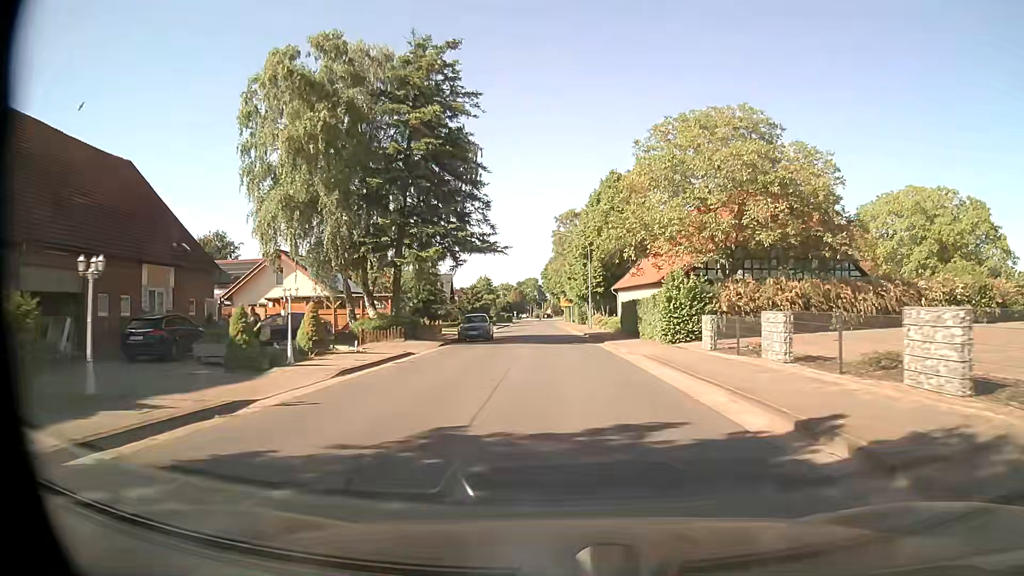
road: tertiary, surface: asphalt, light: Day
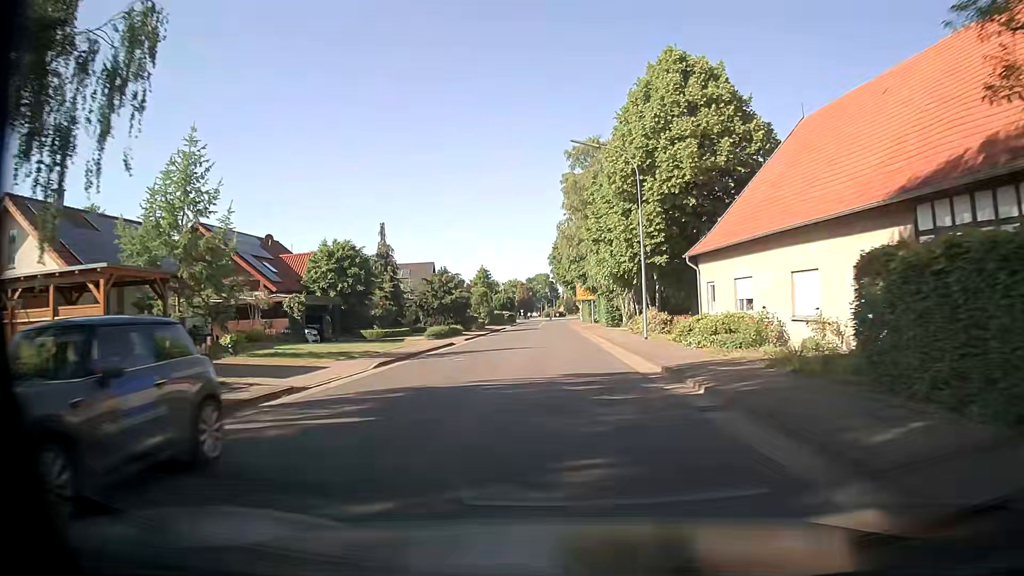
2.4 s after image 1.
(-0.3, +32.4) m; -1°
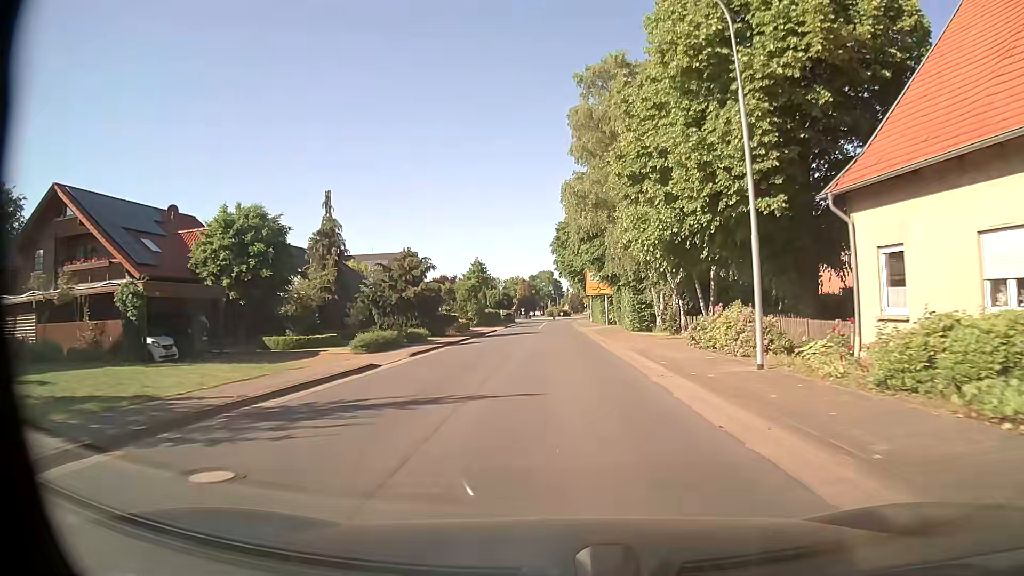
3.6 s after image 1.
(-0.1, +16.2) m; 0°
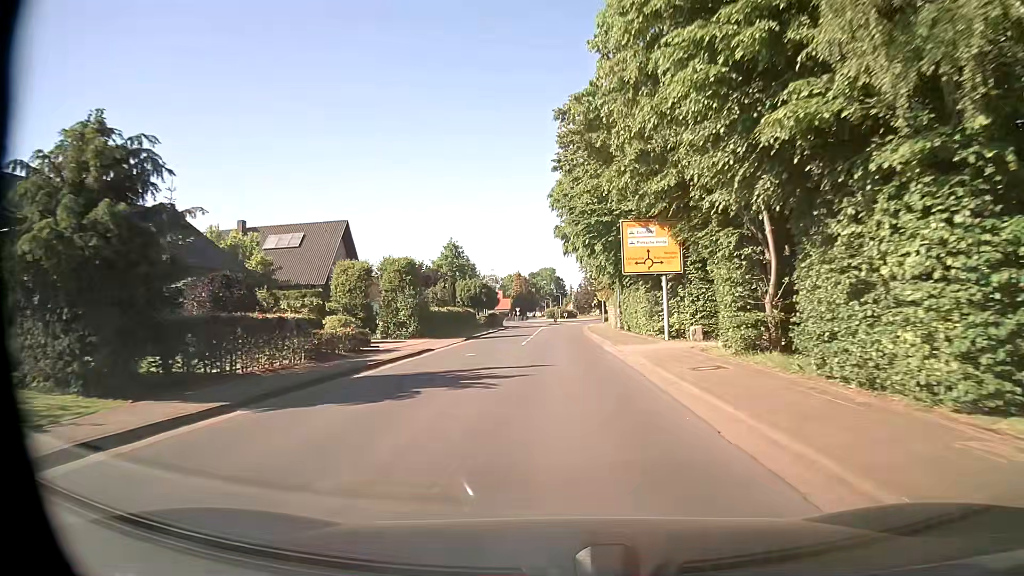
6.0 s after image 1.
(-0.1, +32.4) m; 0°
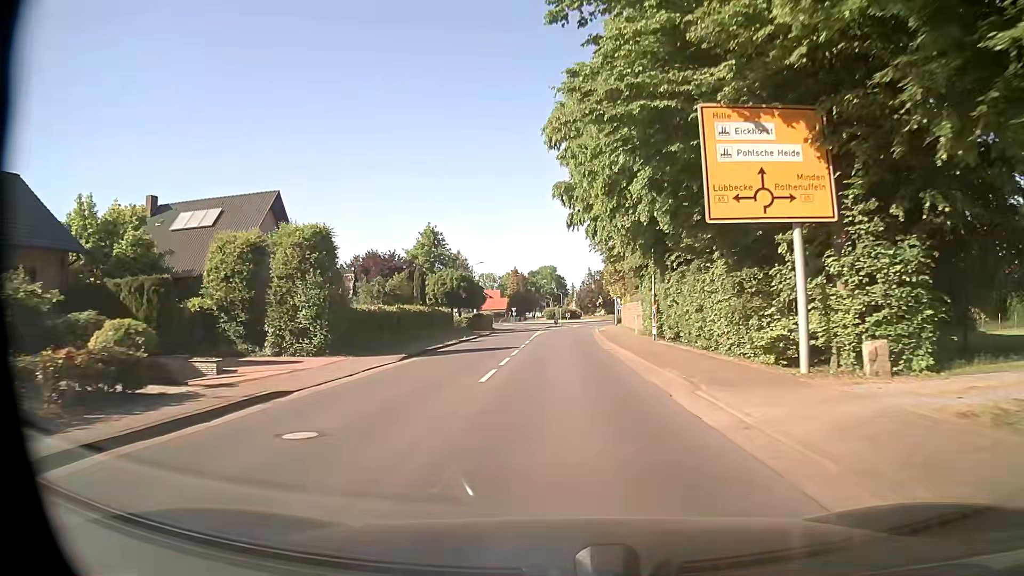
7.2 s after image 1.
(-0.1, +16.2) m; -1°
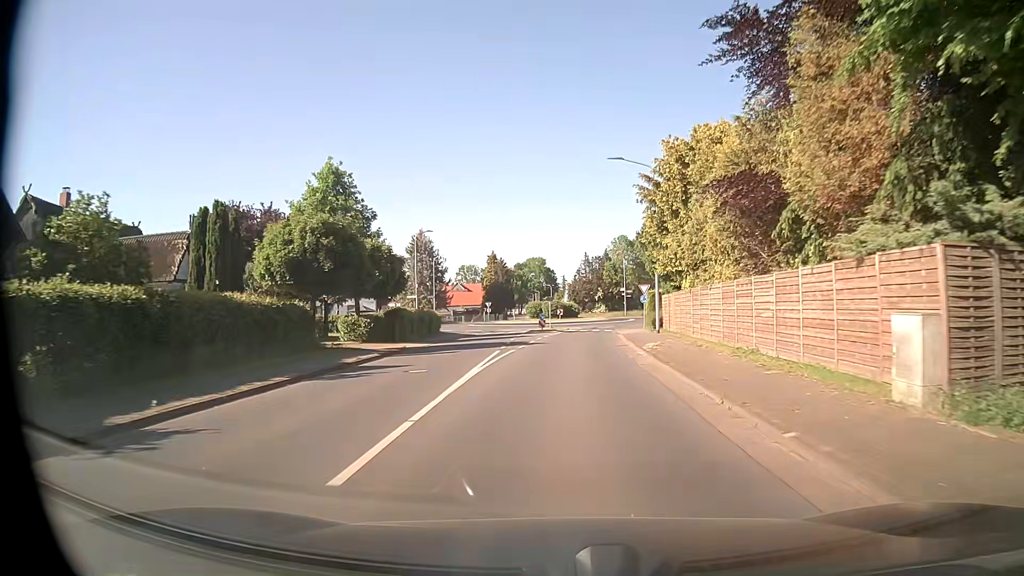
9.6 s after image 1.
(+0.2, +31.0) m; +1°
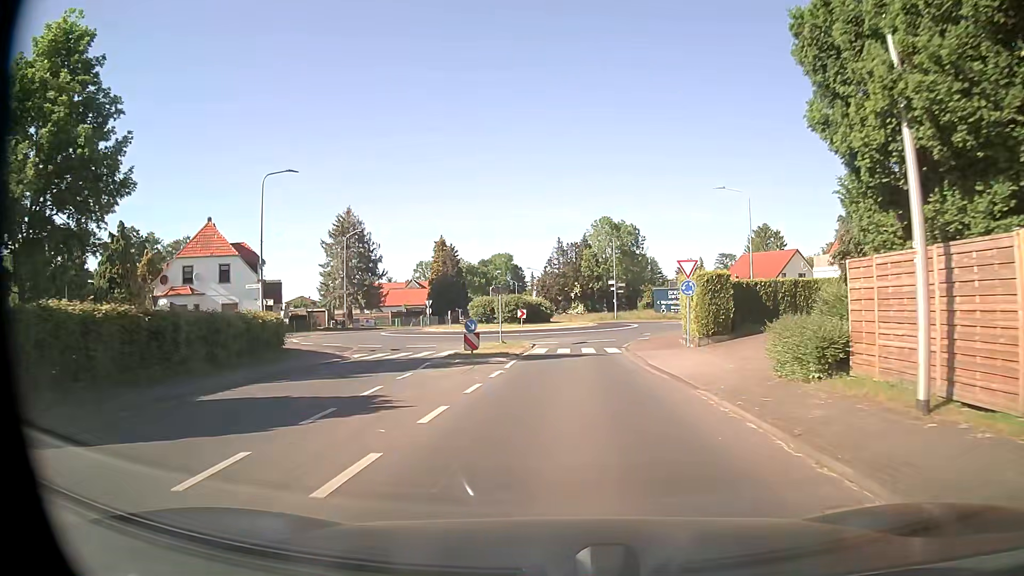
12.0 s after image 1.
(+0.5, +25.9) m; +2°
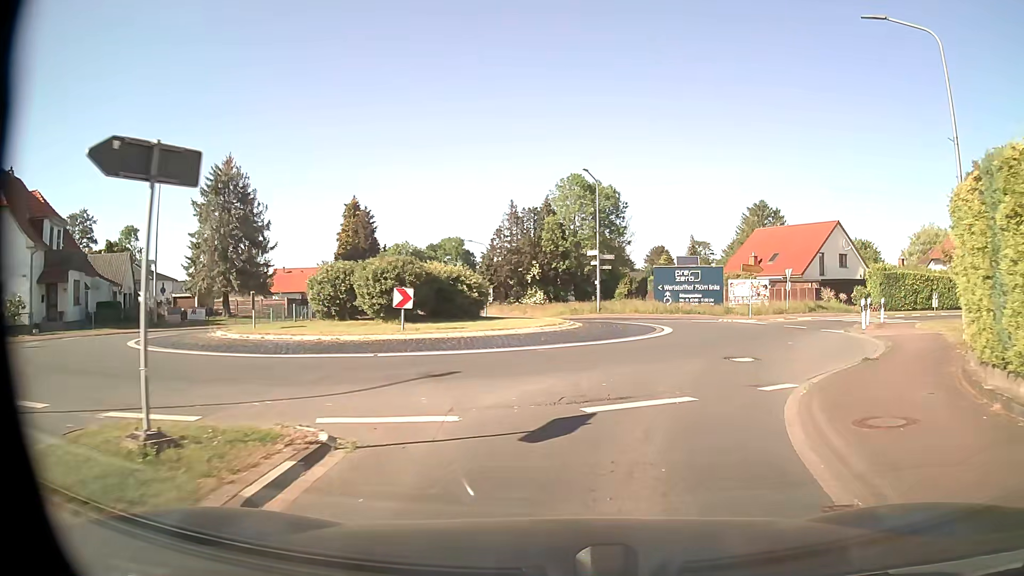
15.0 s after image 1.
(+0.8, +25.4) m; +4°
(+1, +10) (+4, +19) (+4, +29) (-2, +37) (-7, +46) (-9, +56) (-11, +65) (-13, +75) (-15, +85) (-17, +95) m
